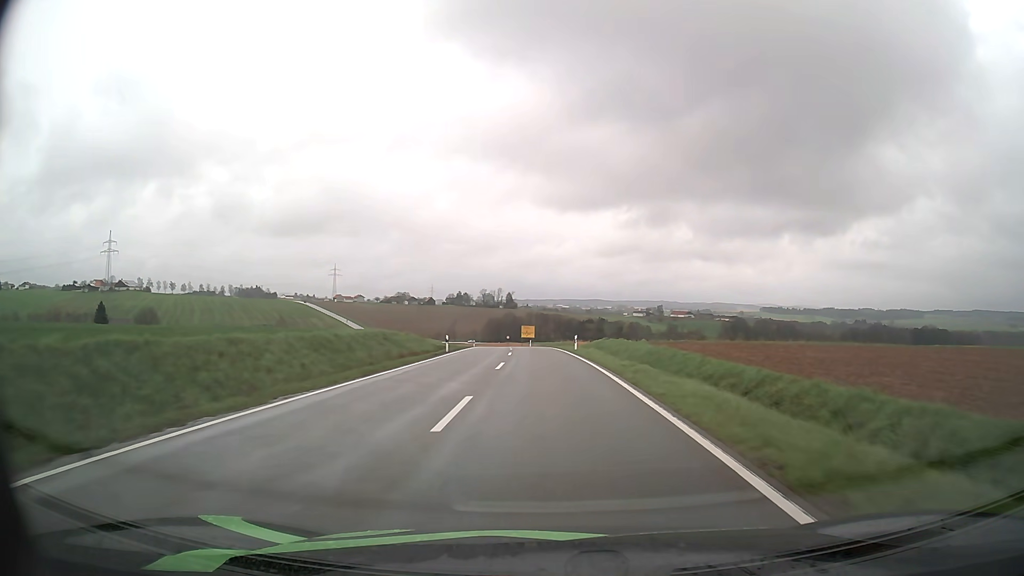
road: tertiary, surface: asphalt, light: Day
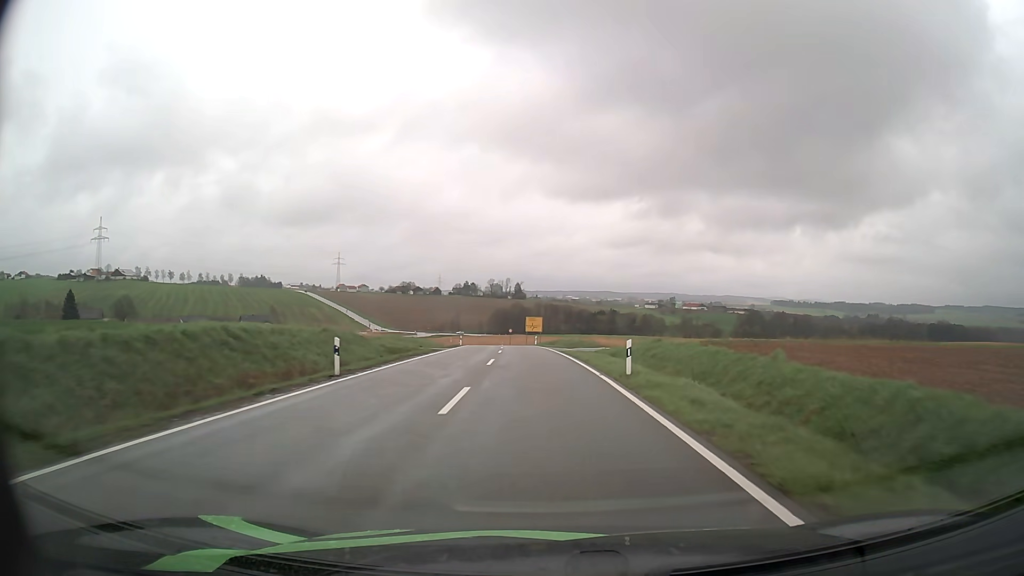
(-0.2, +22.9) m; -1°
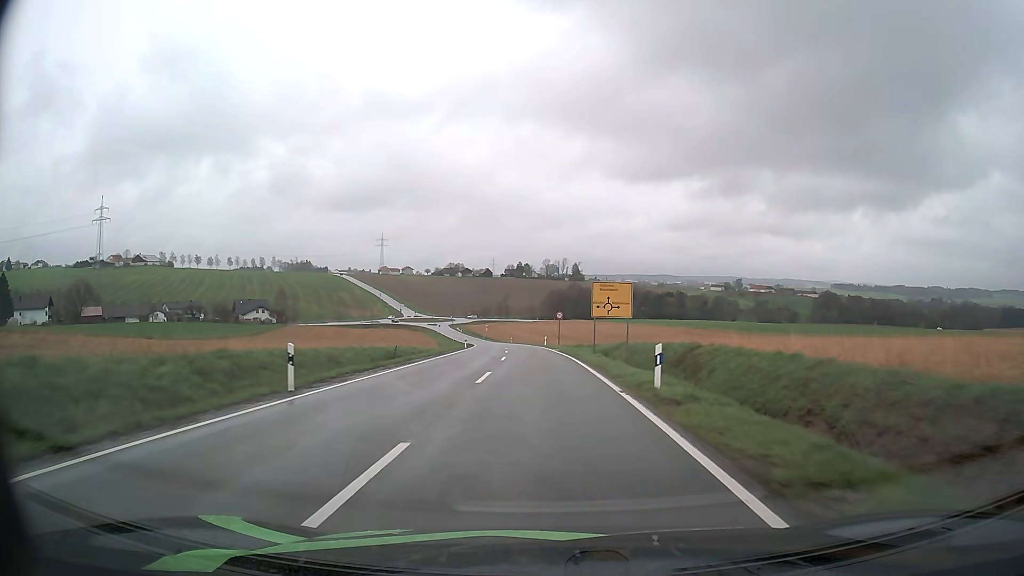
(-2.0, +55.8) m; -5°
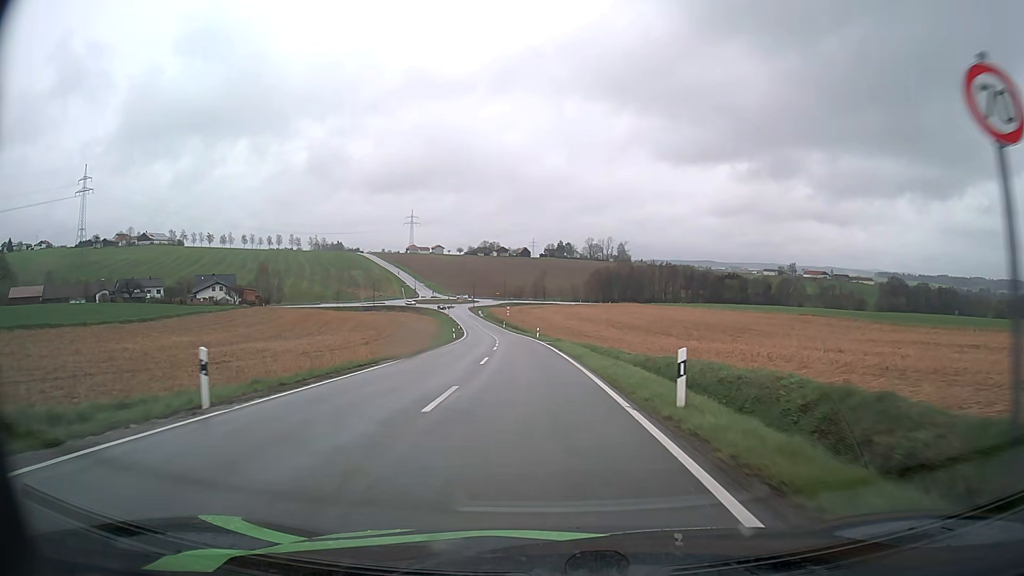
(-1.5, +55.4) m; -3°
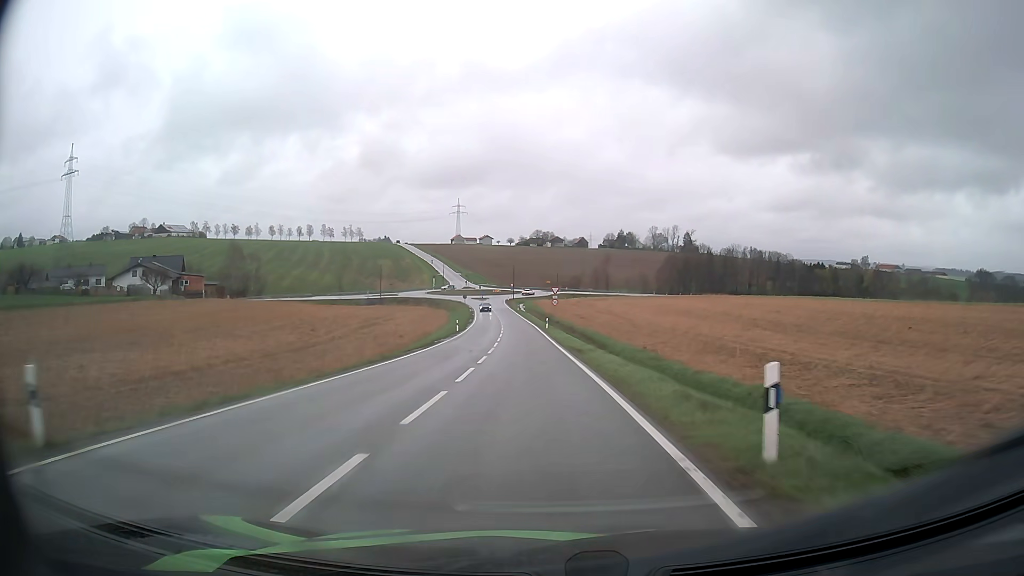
(-2.3, +57.0) m; -5°
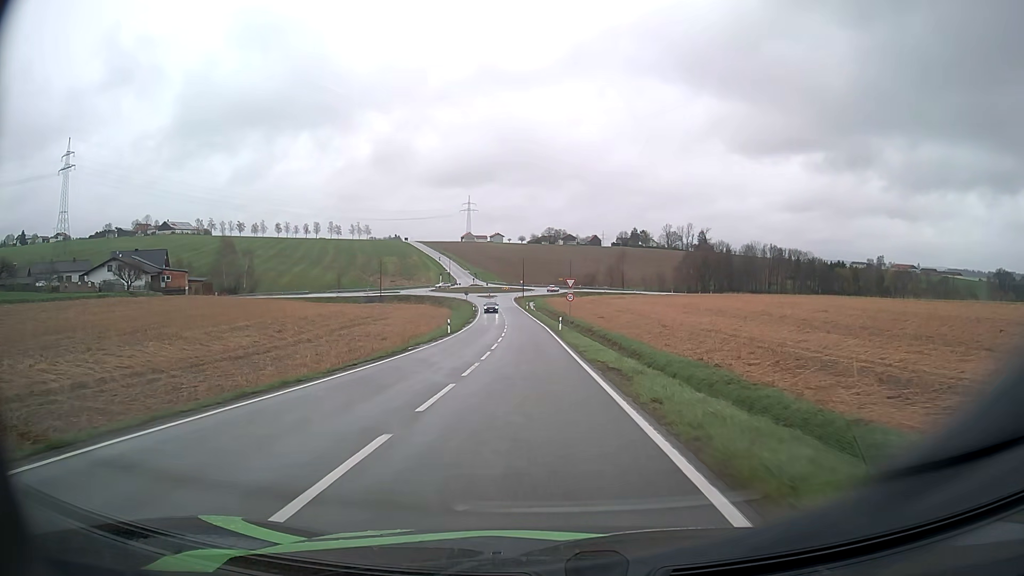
(-0.1, +11.3) m; -1°
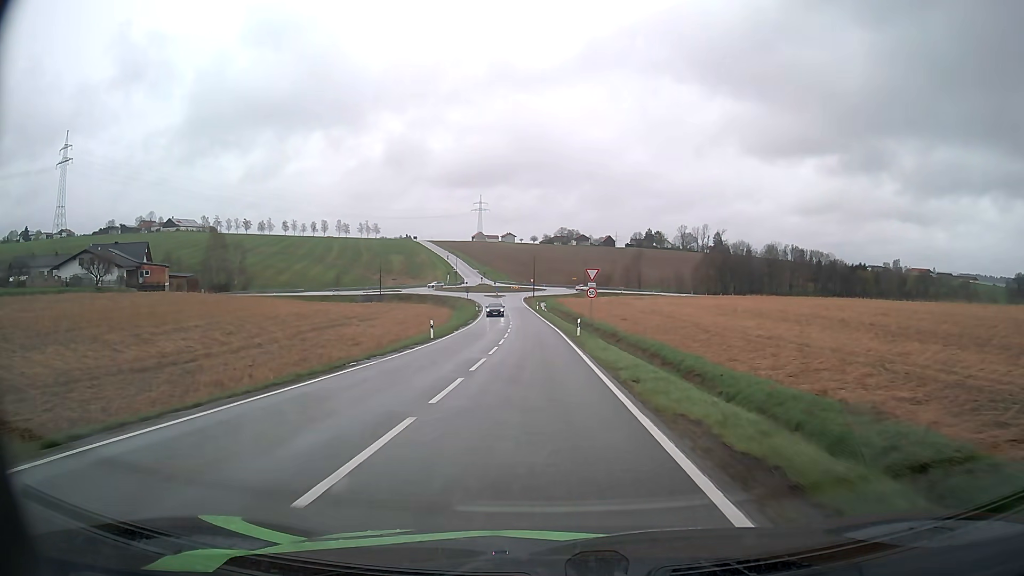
(-0.1, +11.3) m; -1°
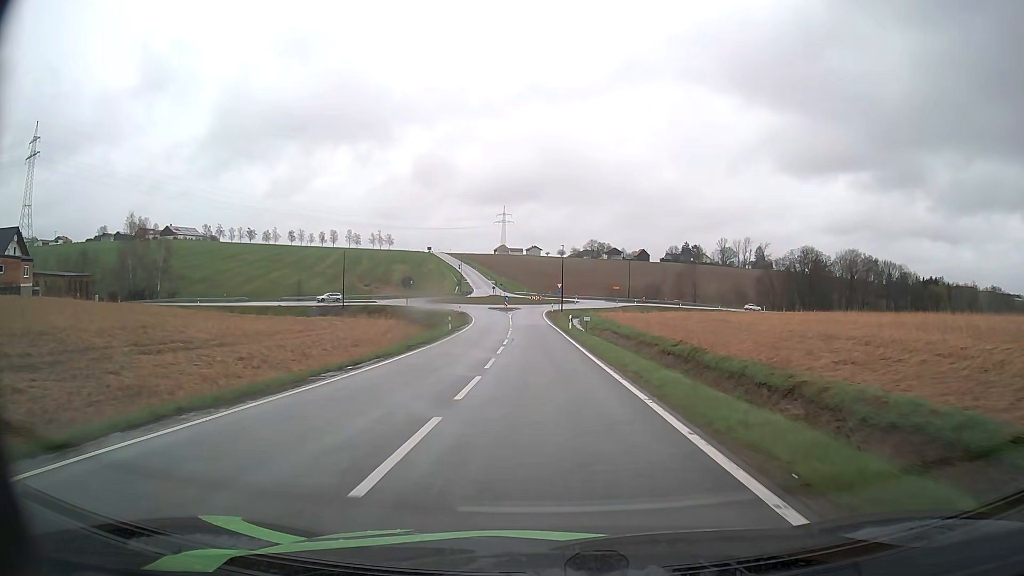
(-1.1, +43.1) m; -2°
(0, +10) (0, +20) (0, +30) (-1, +40) (-1, +50) (-2, +60) (-2, +70) (-2, +80) (-1, +90) (+4, +99) m
